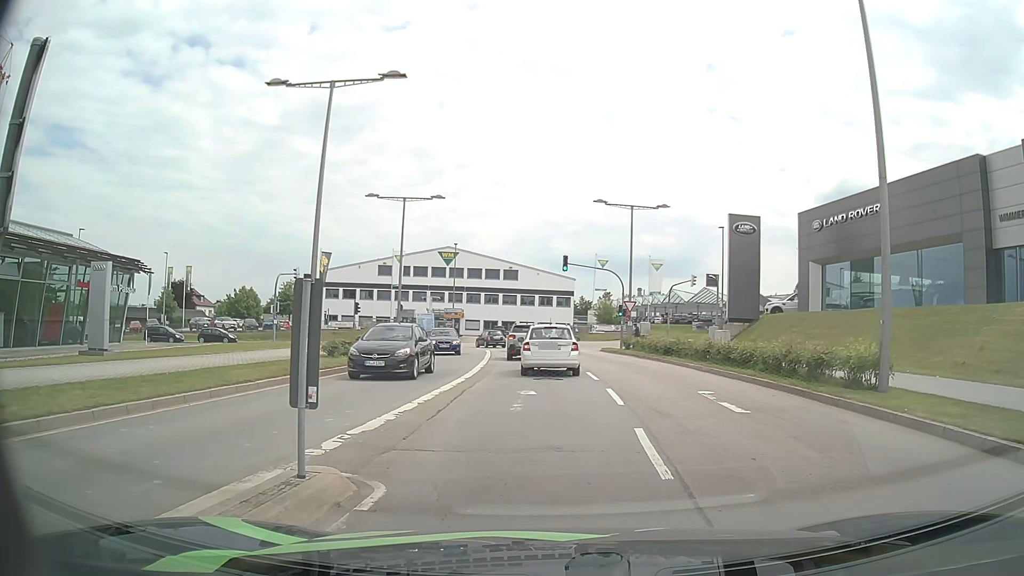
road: secondary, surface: asphalt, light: Day
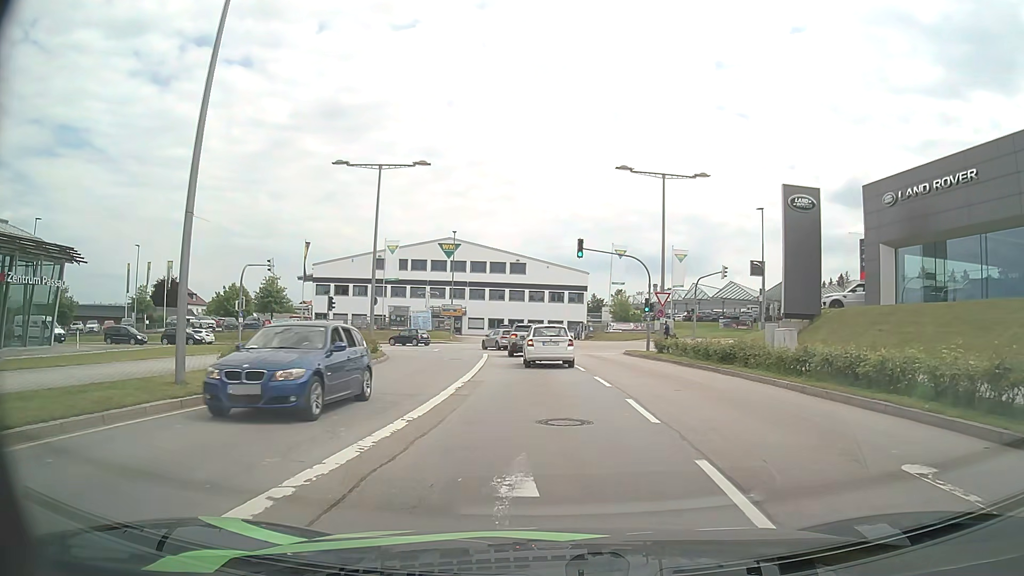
(-0.1, +8.7) m; -1°
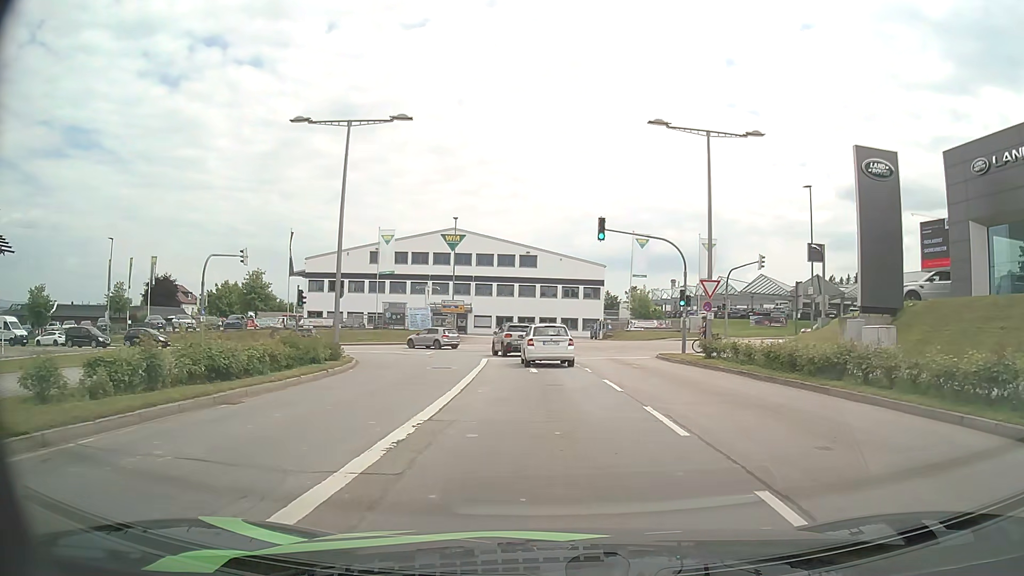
(-0.1, +7.5) m; -2°
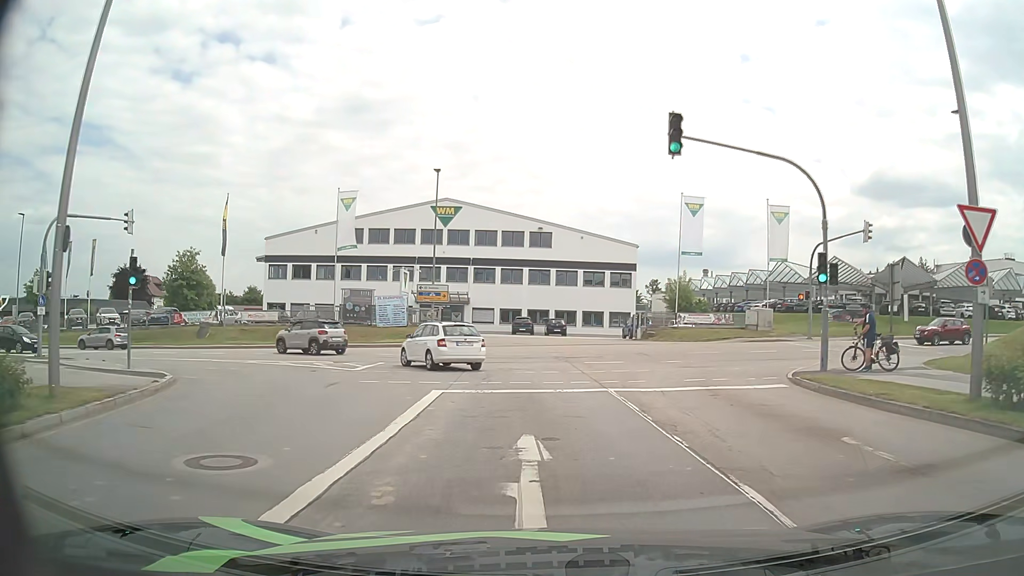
(-0.2, +16.6) m; -1°
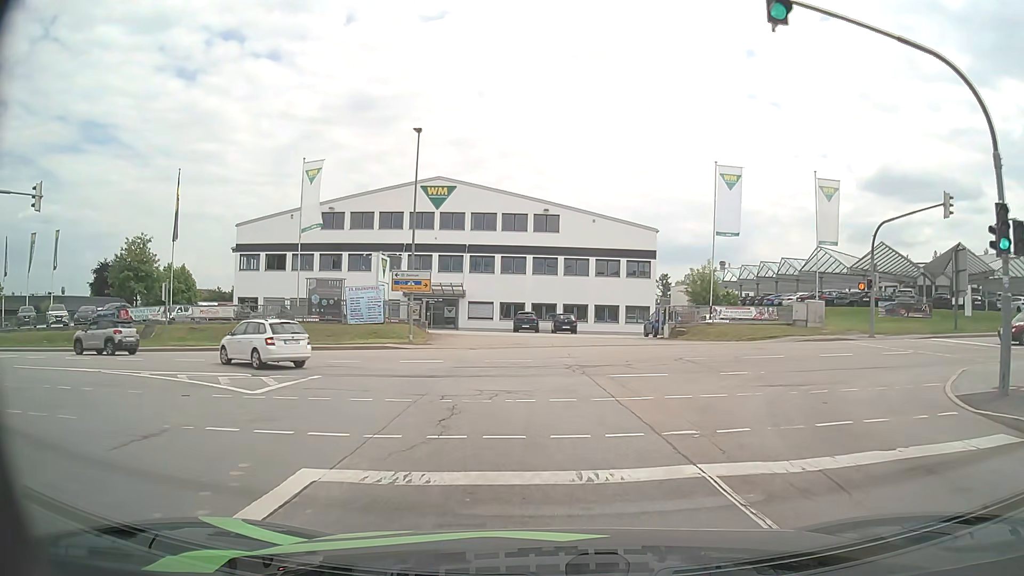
(-0.1, +8.0) m; 0°
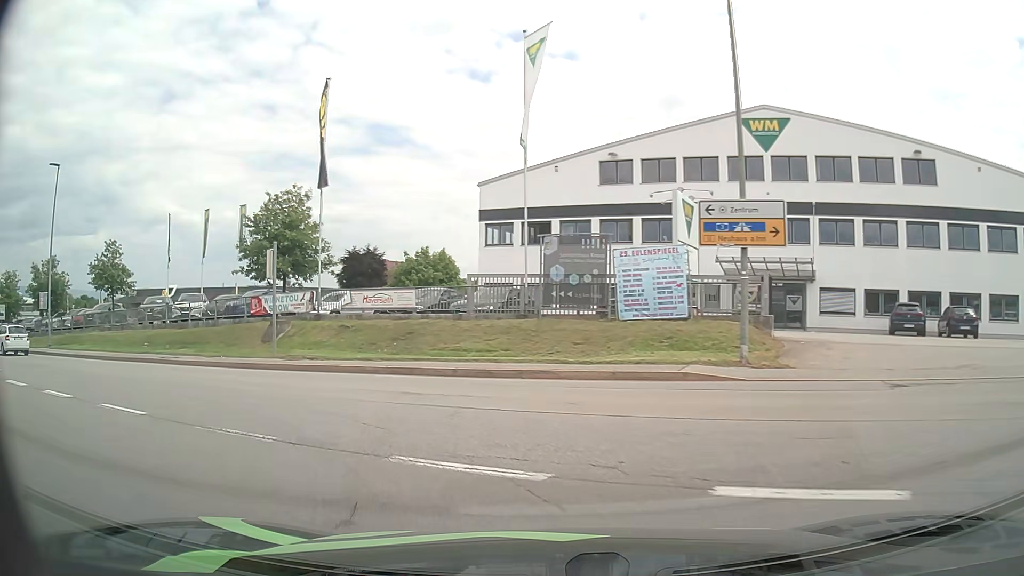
(-3.0, +17.6) m; -29°
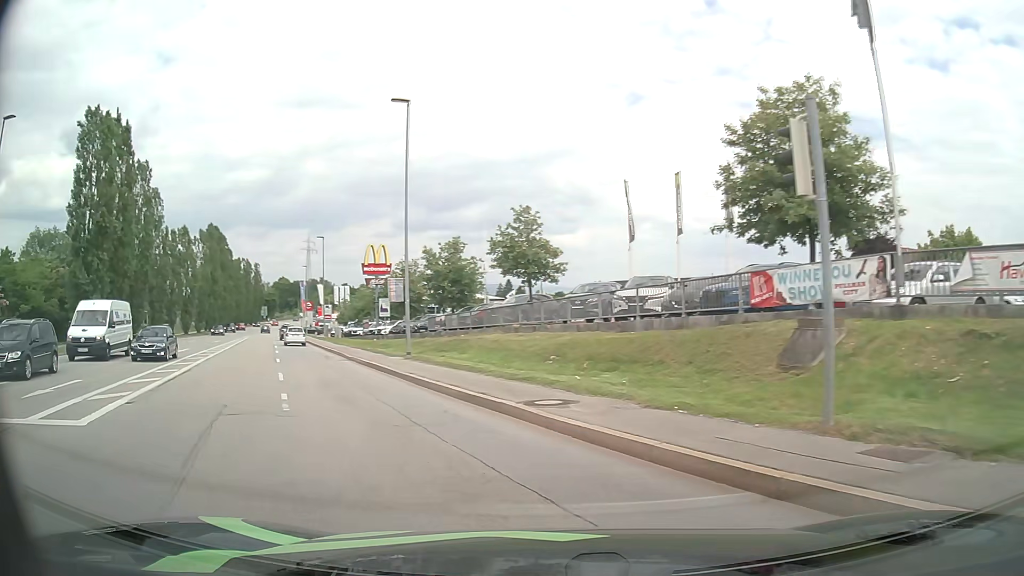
(-4.5, +13.3) m; -41°
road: tertiary
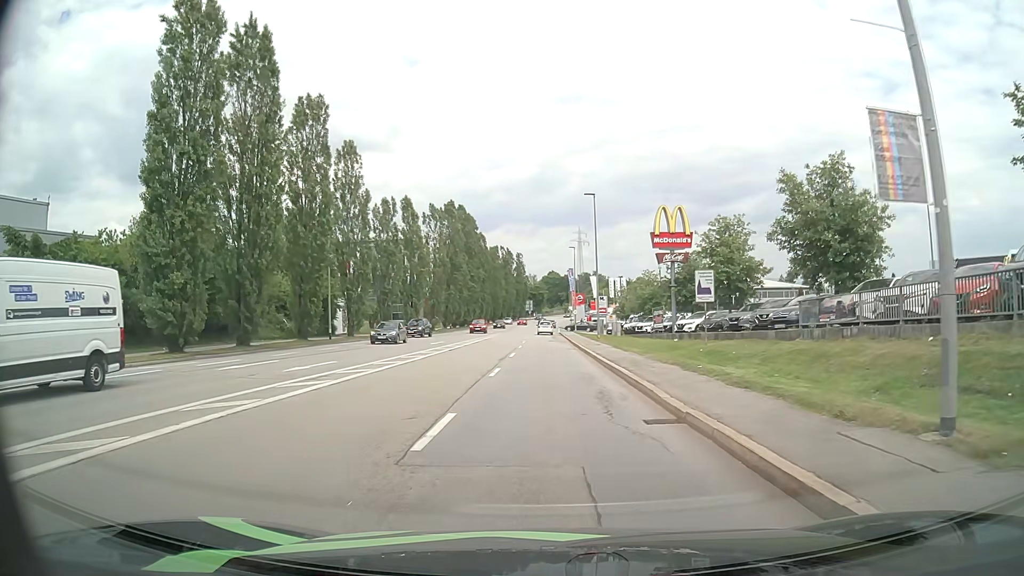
(-6.1, +19.6) m; -23°
(0, +10) (0, +20) (0, +30) (0, +40) (0, +50) (0, +60) (0, +70) (0, +80) (0, +90) (0, +100) m
